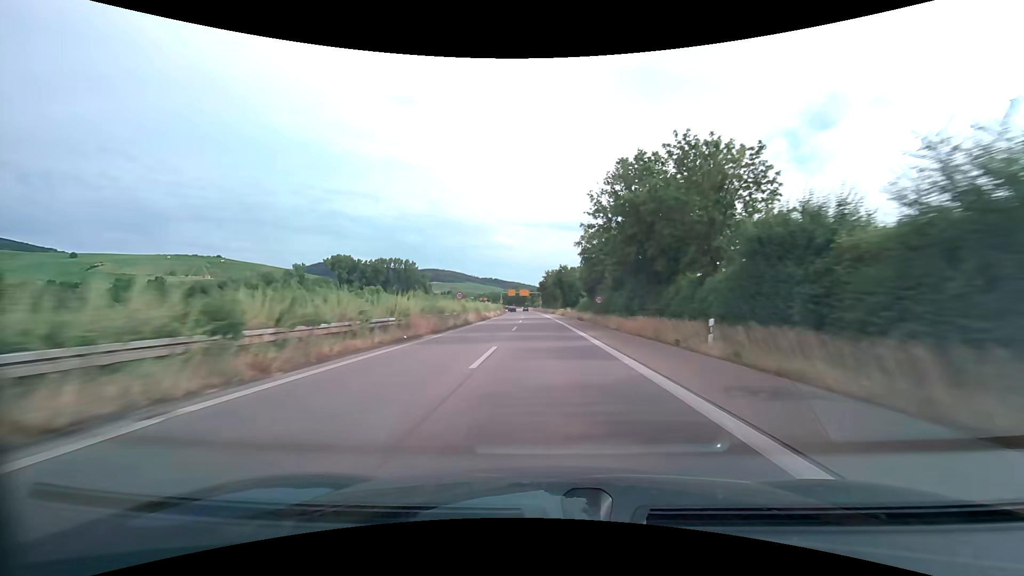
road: trunk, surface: asphalt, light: Day
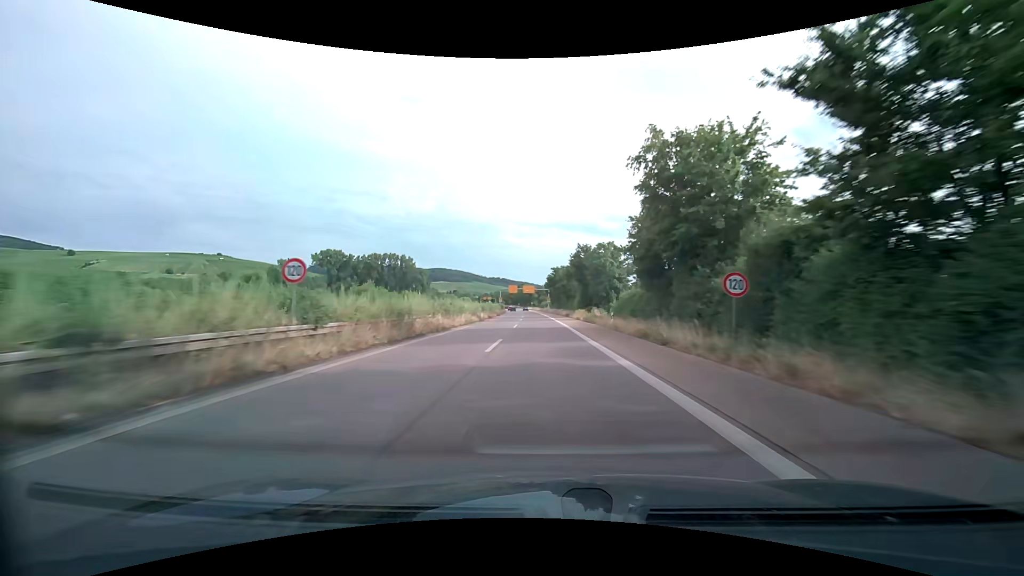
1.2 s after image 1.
(-0.2, +31.6) m; -1°
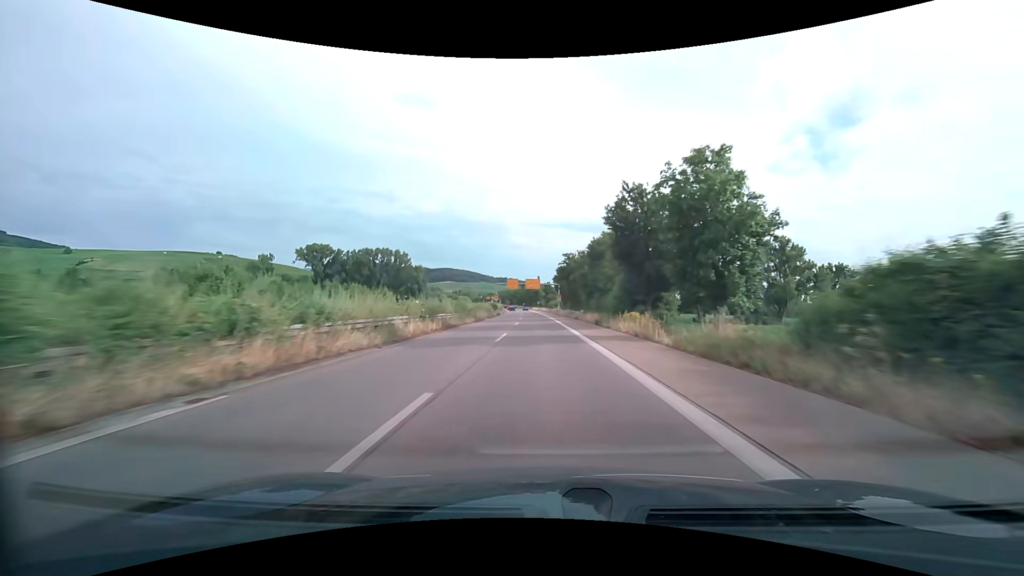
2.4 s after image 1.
(-0.2, +31.6) m; -1°
(0, +10) (0, +20) (0, +30) (0, +40) (-1, +50) (-1, +60) (-1, +70) (-2, +80) (-2, +90) (-3, +100) m
